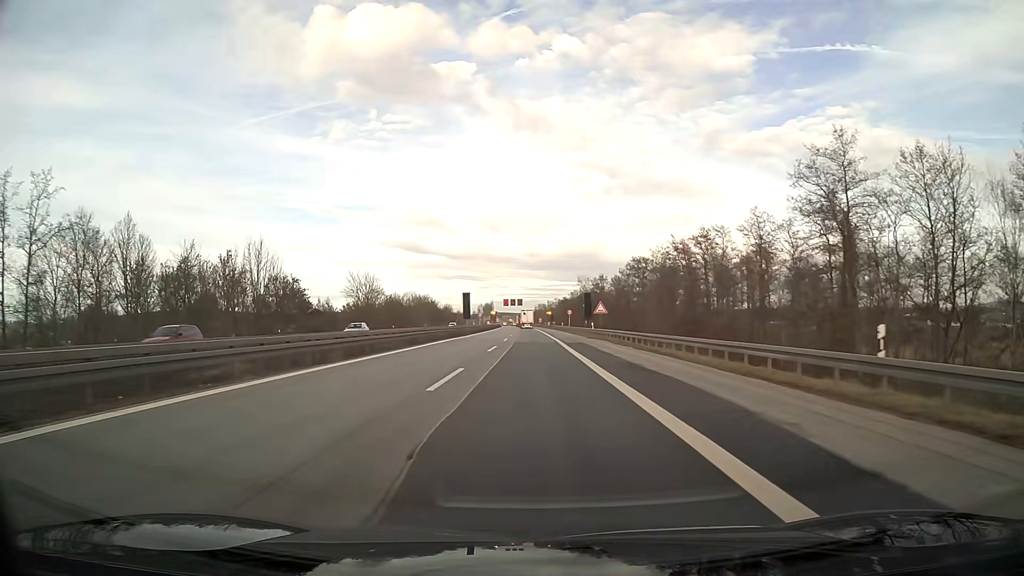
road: motorway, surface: asphalt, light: Day
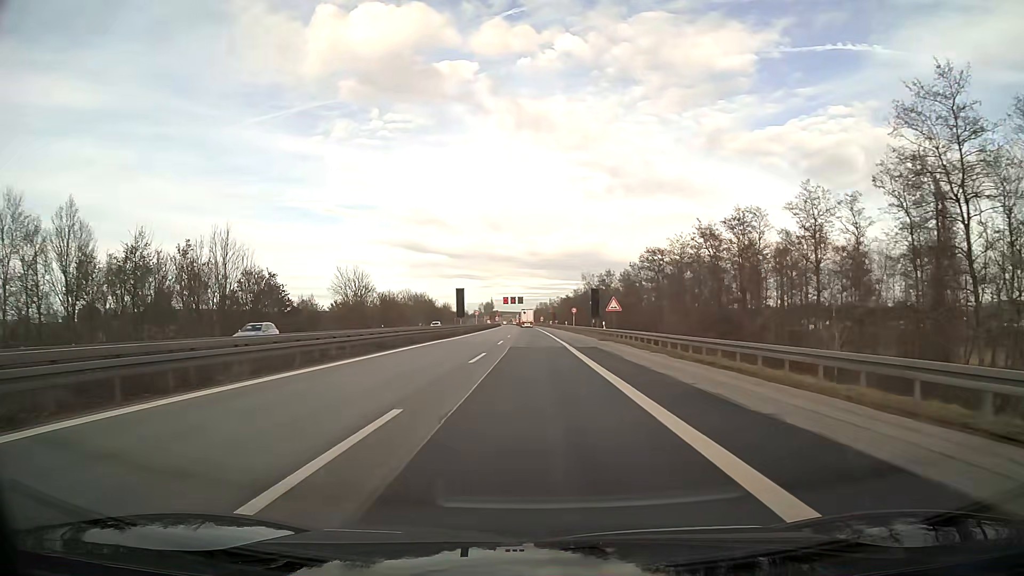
(0.0, +9.2) m; 0°
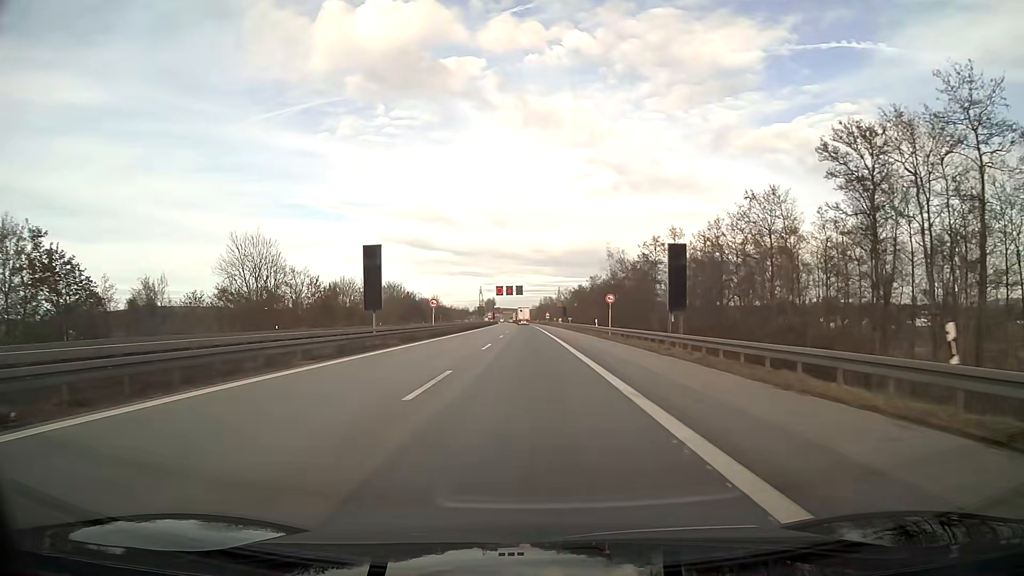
(0.0, +45.9) m; 0°
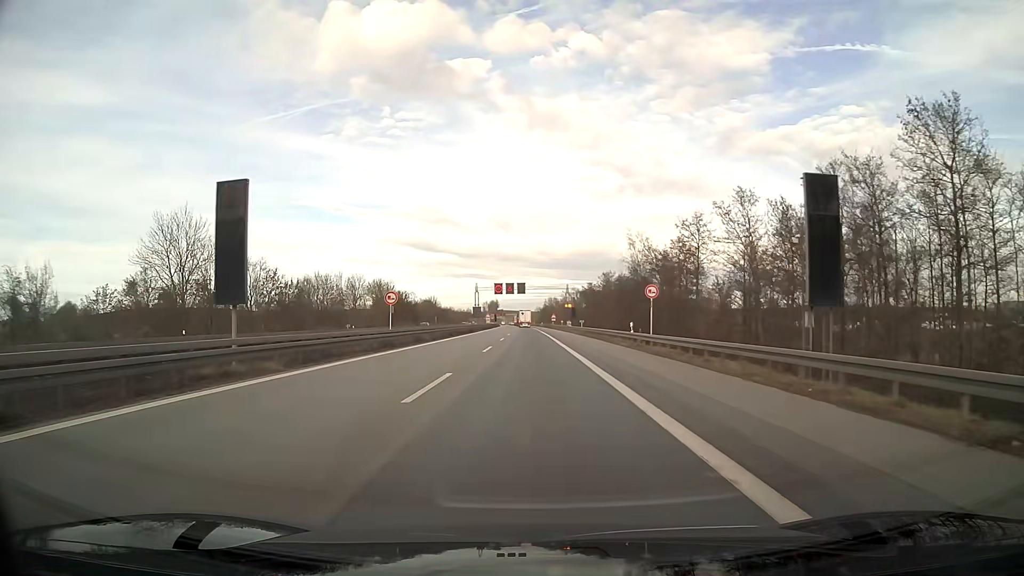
(0.0, +18.3) m; 0°
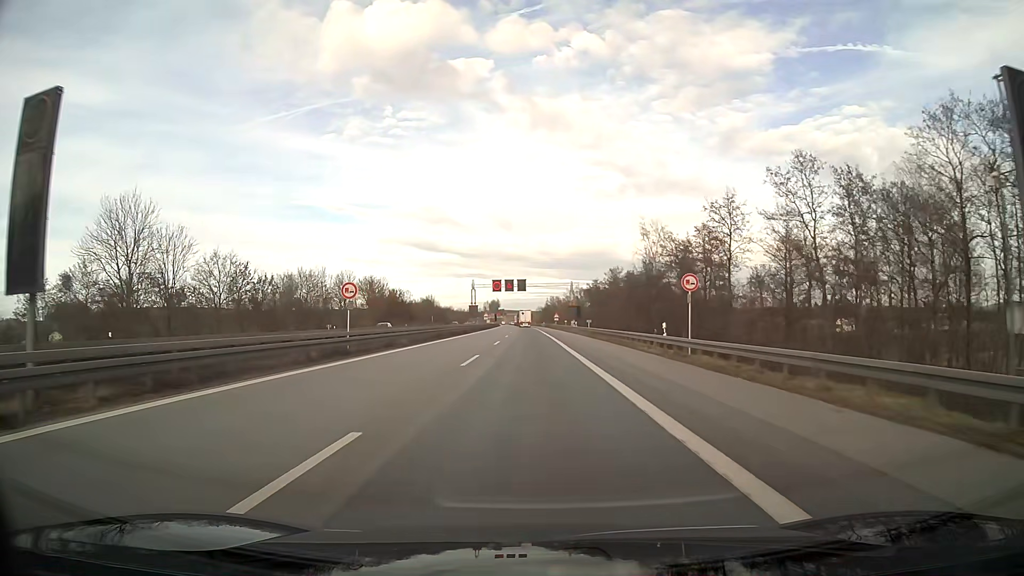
(0.0, +9.2) m; 0°
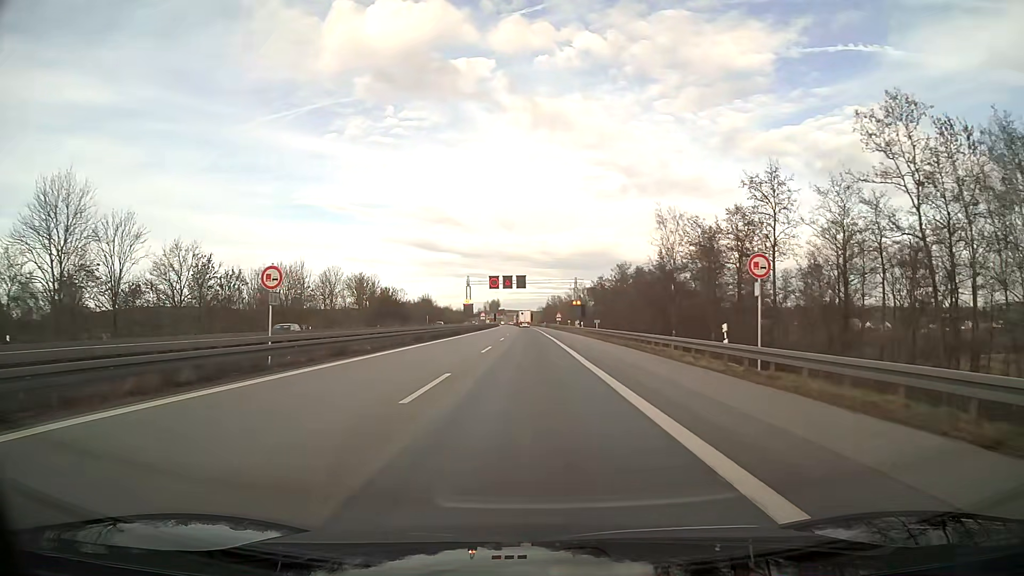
(0.0, +9.2) m; 0°
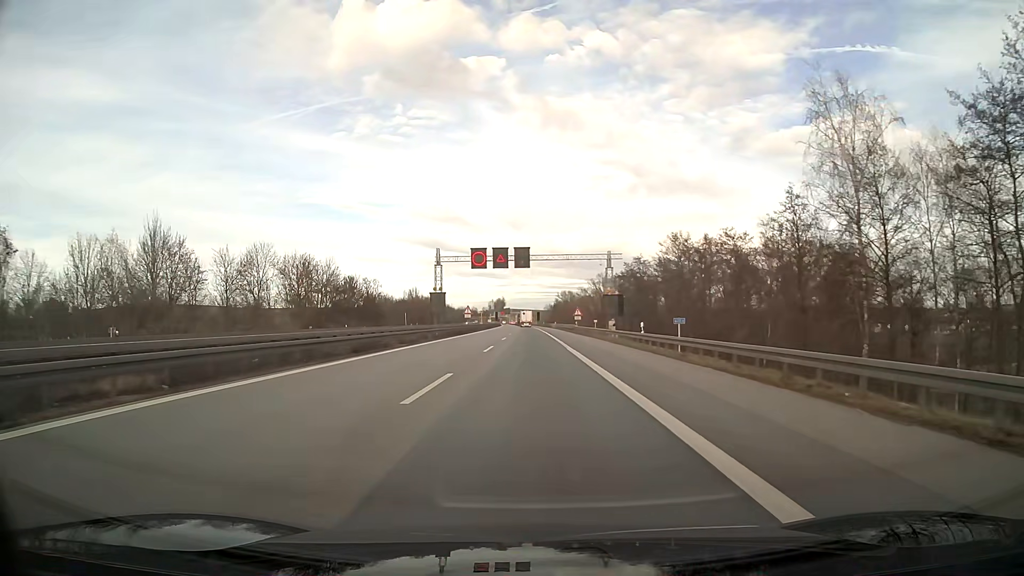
(-0.2, +36.6) m; -1°
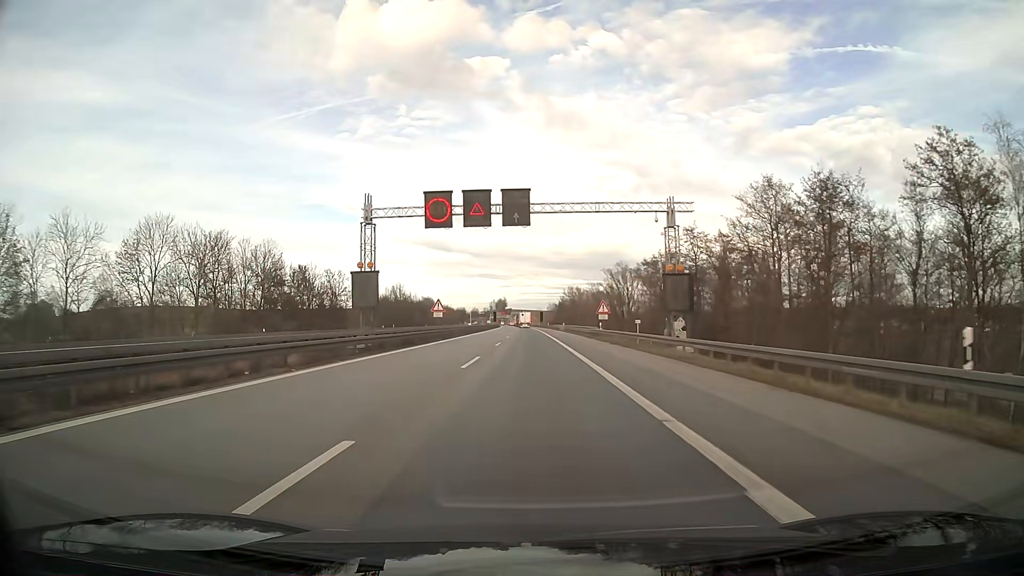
(0.0, +27.5) m; 0°
